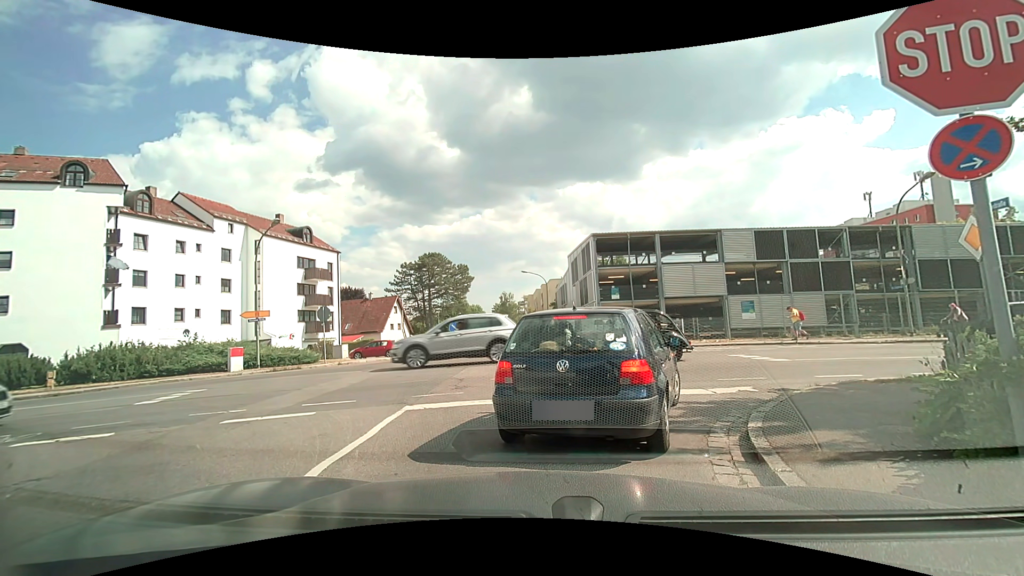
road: residential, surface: asphalt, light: Day
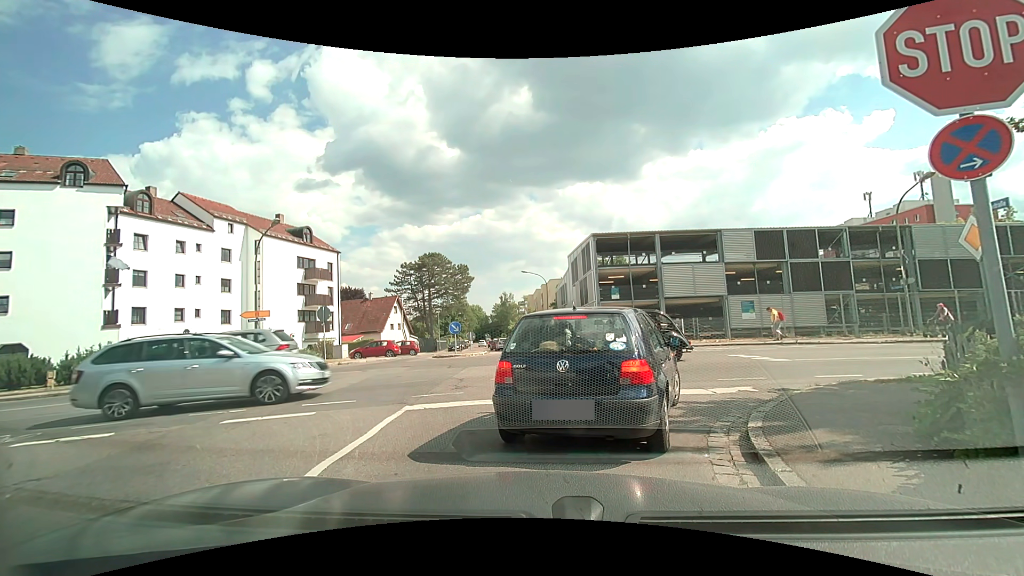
(0.0, 0.0) m; 0°
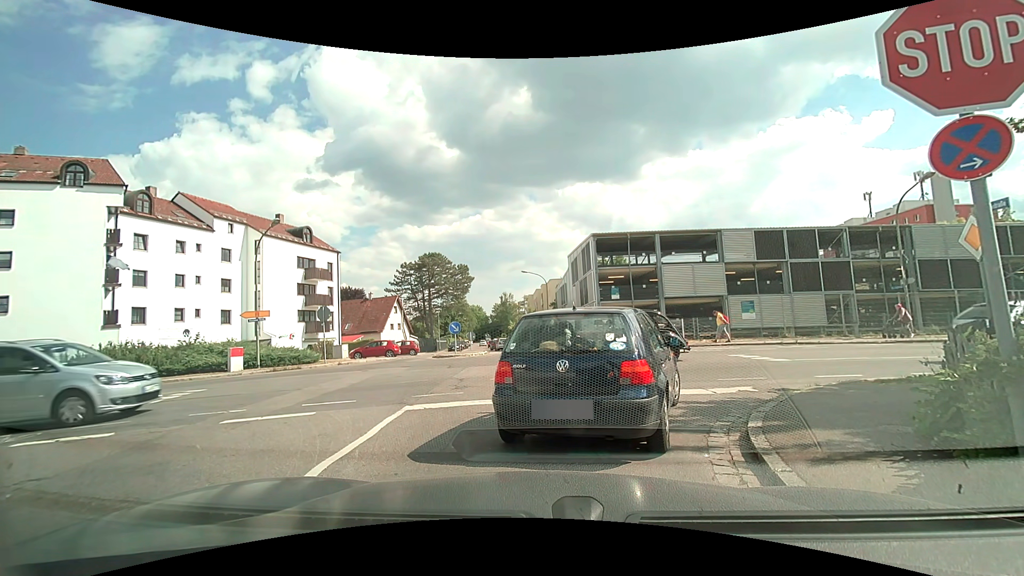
(0.0, 0.0) m; 0°
